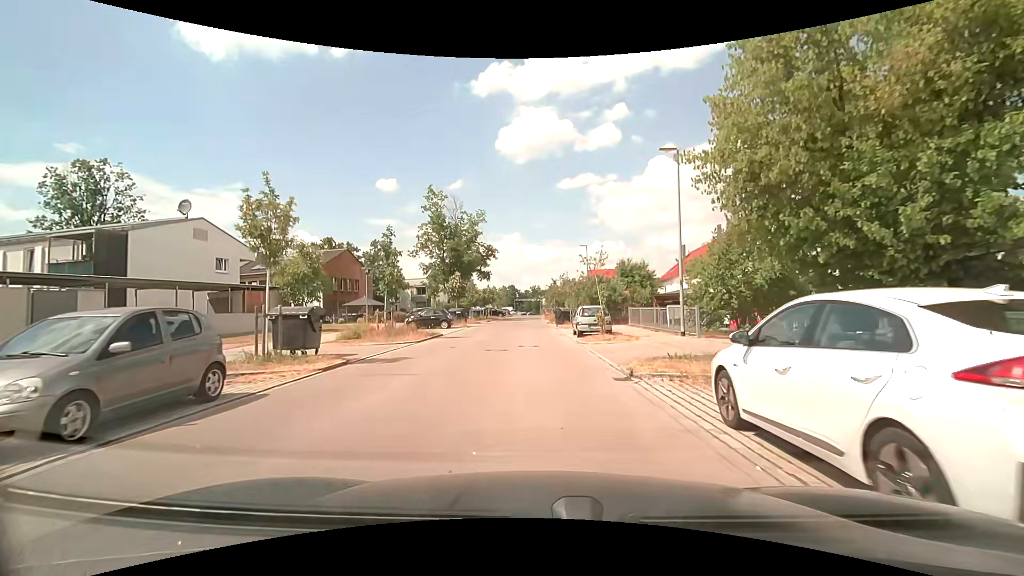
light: Day
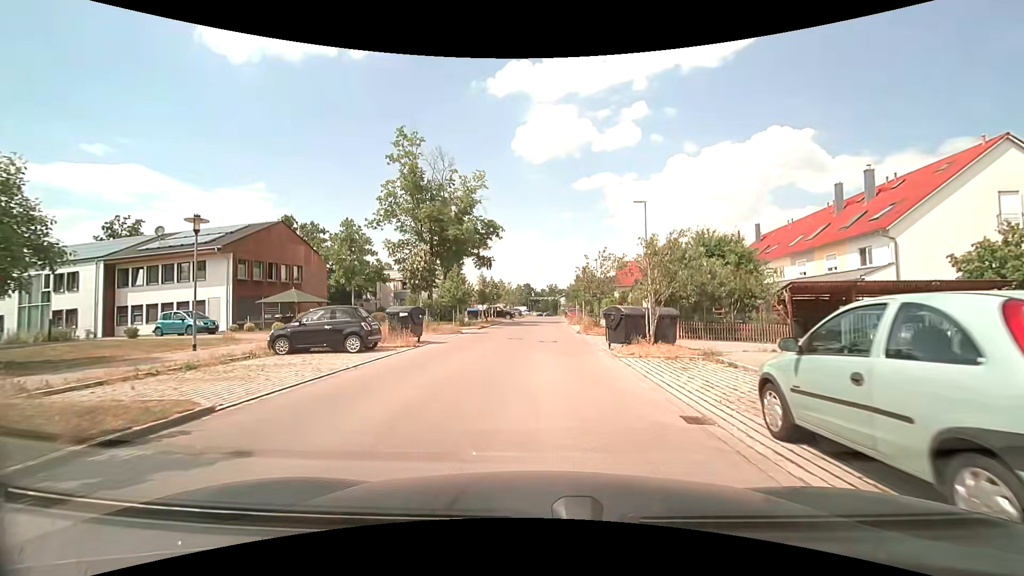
(-0.5, +20.5) m; -1°
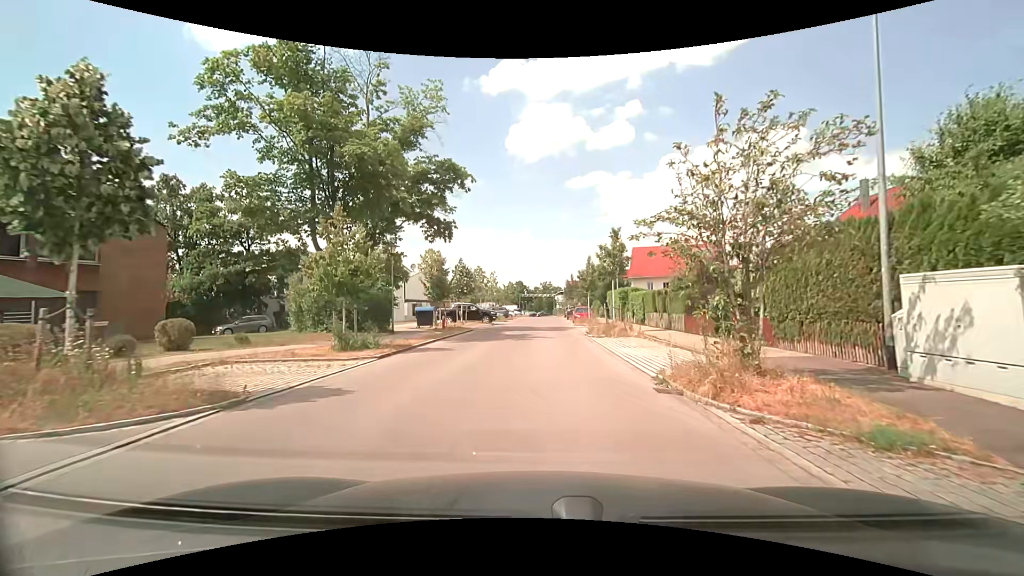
(-0.2, +20.7) m; 0°
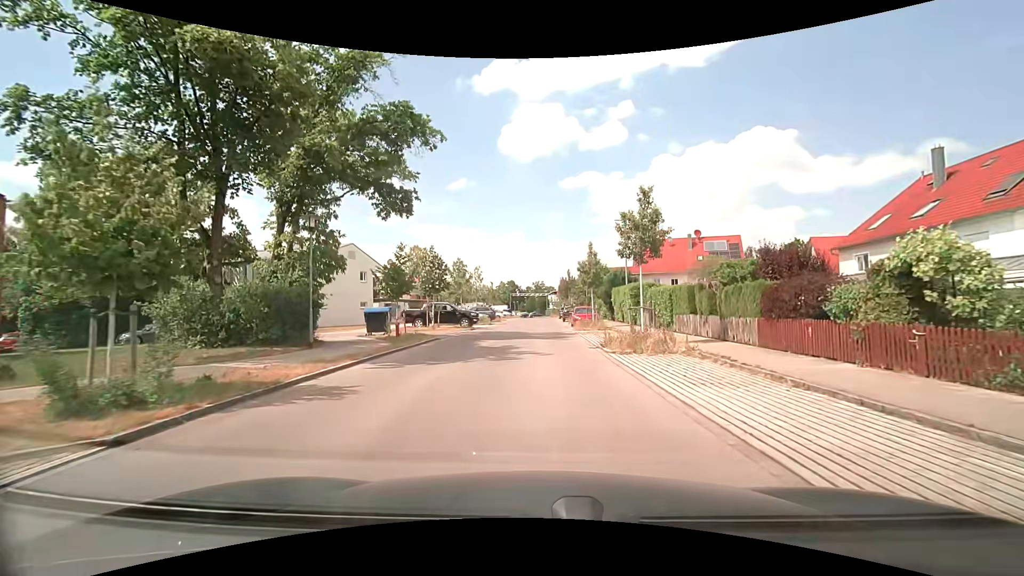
(+0.1, +8.3) m; +1°
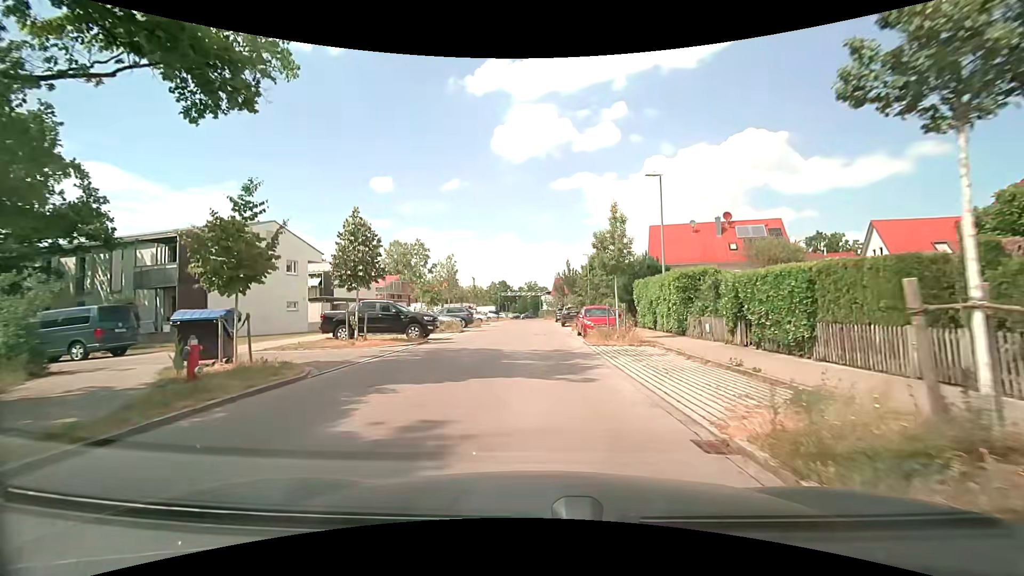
(+0.1, +12.5) m; +1°
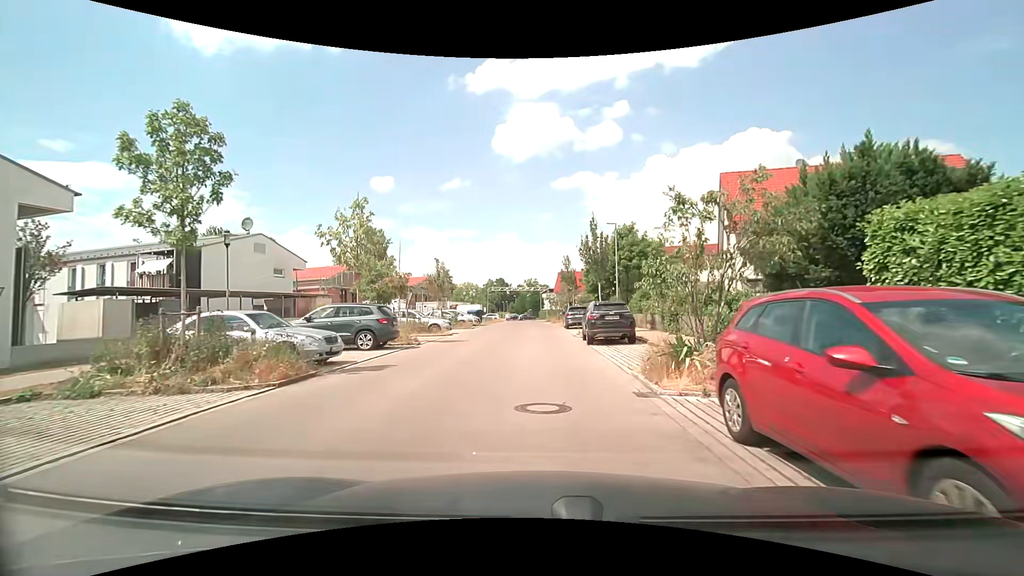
(0.0, +20.9) m; 0°
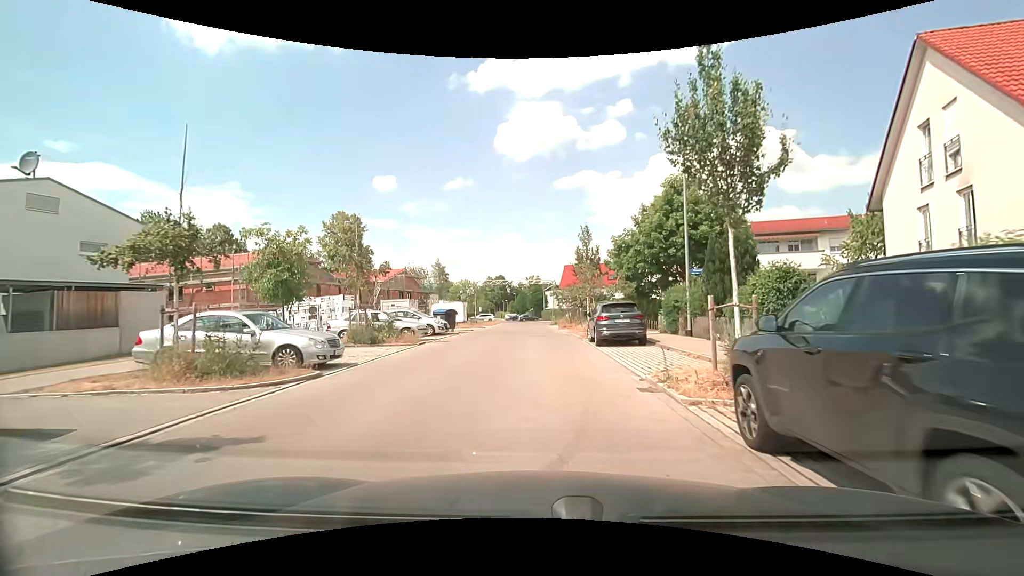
(-0.2, +16.8) m; 0°
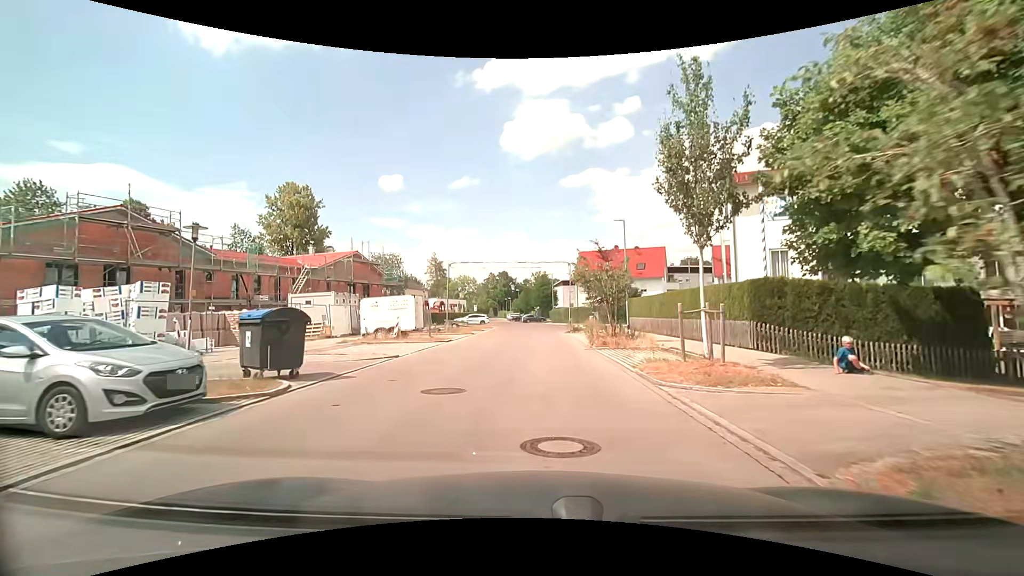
(-0.2, +21.0) m; -1°
(0, +10) (0, +20) (0, +30) (0, +40) (+3, +49) (+13, +52) (+22, +50) (+32, +46) (+41, +42) (+50, +39) m
